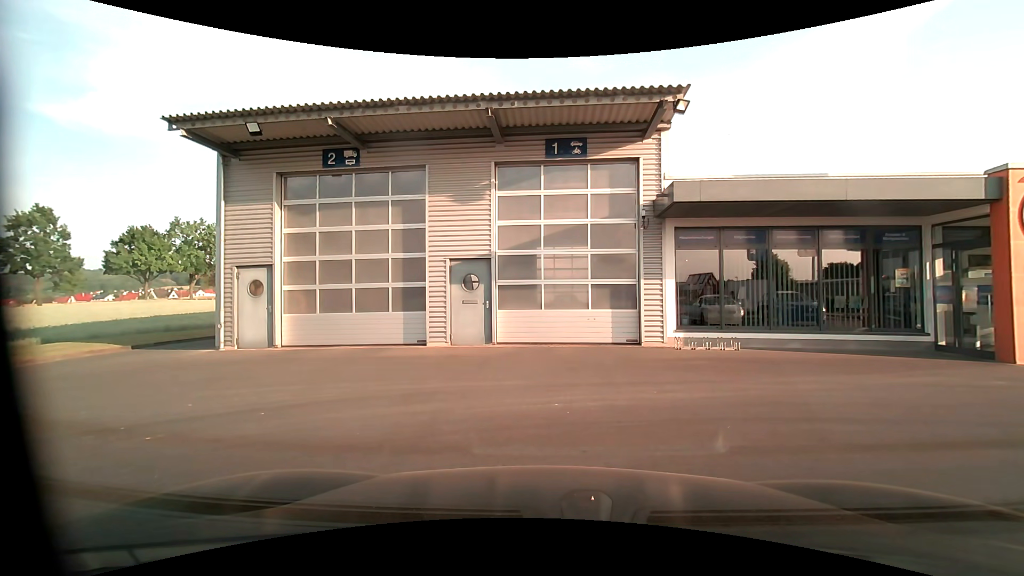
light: Day
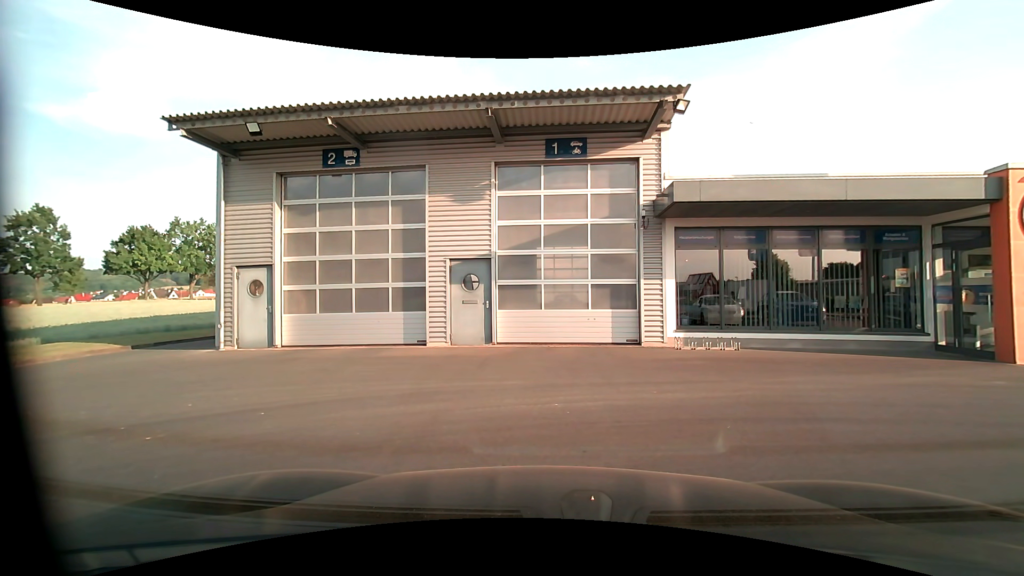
(0.0, 0.0) m; 0°
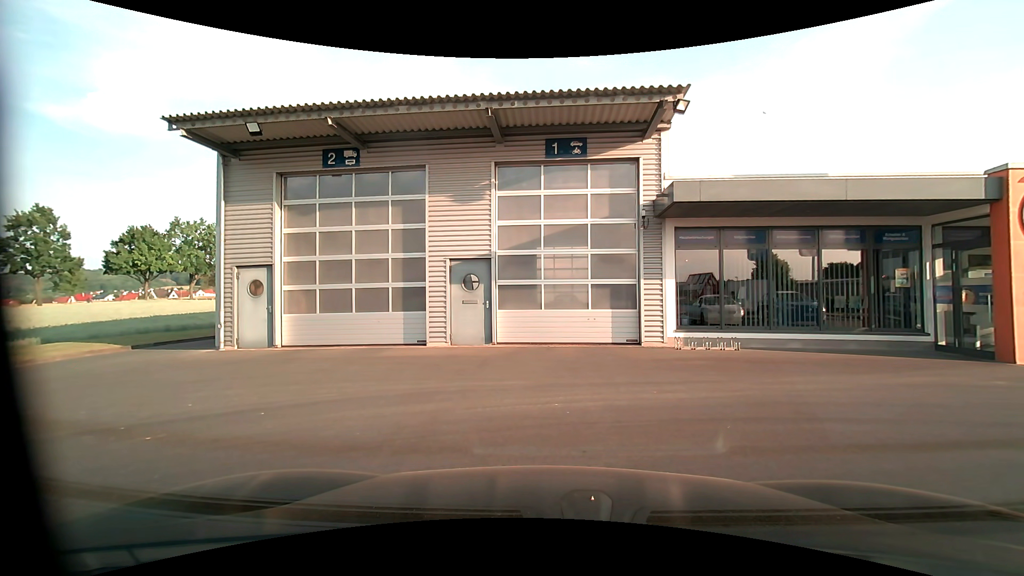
(0.0, 0.0) m; 0°
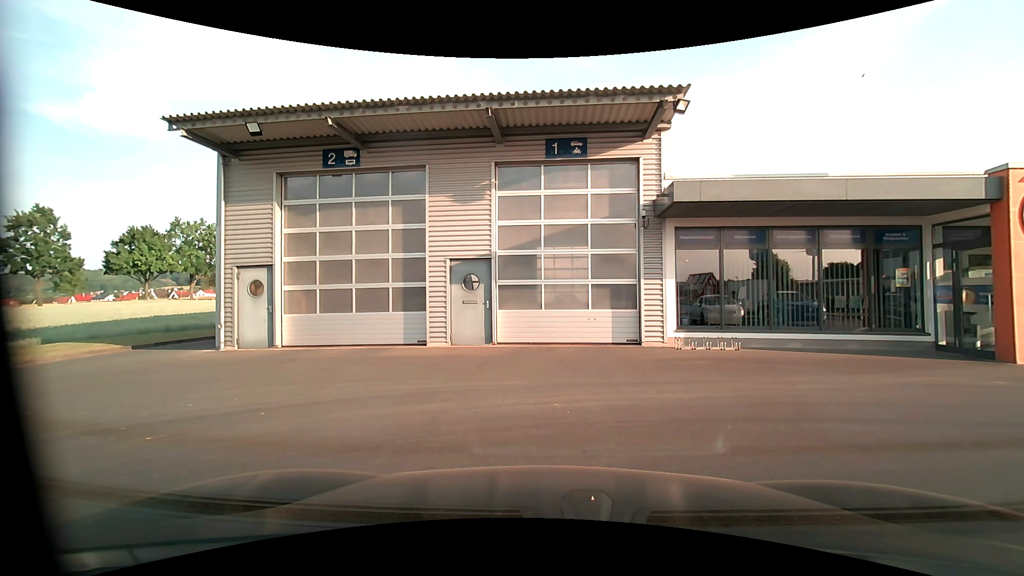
(0.0, 0.0) m; 0°
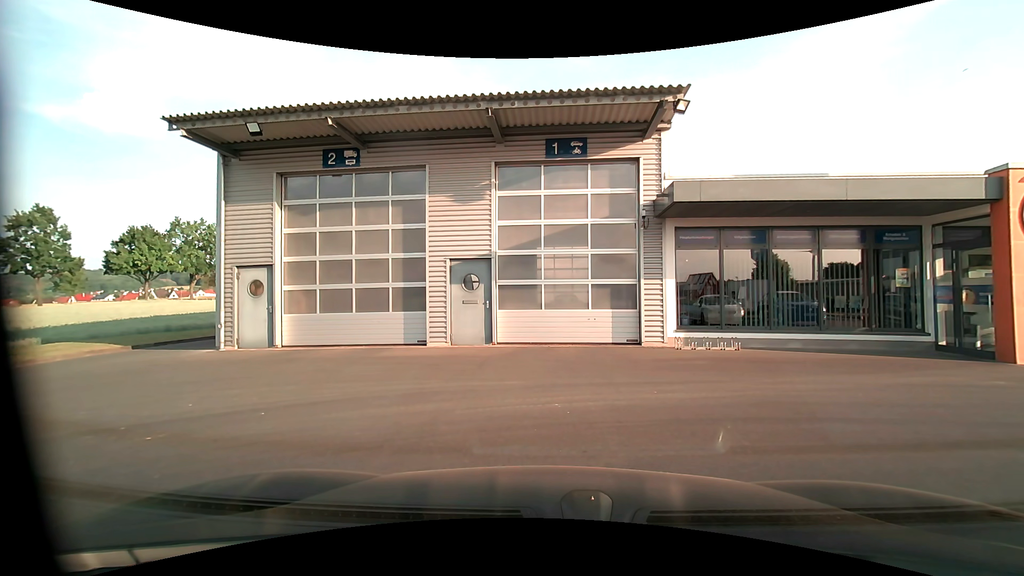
(0.0, 0.0) m; 0°
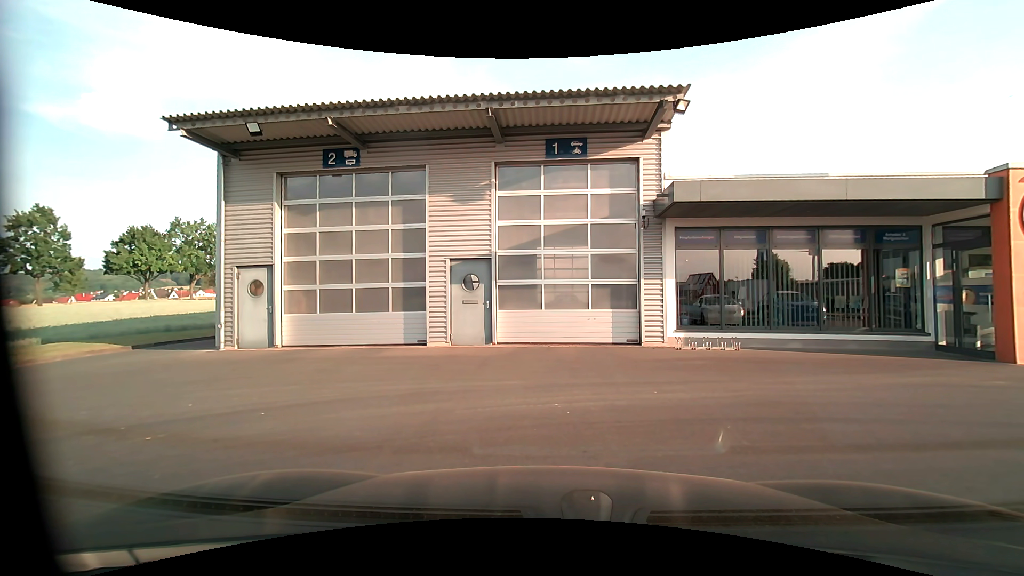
(0.0, 0.0) m; 0°
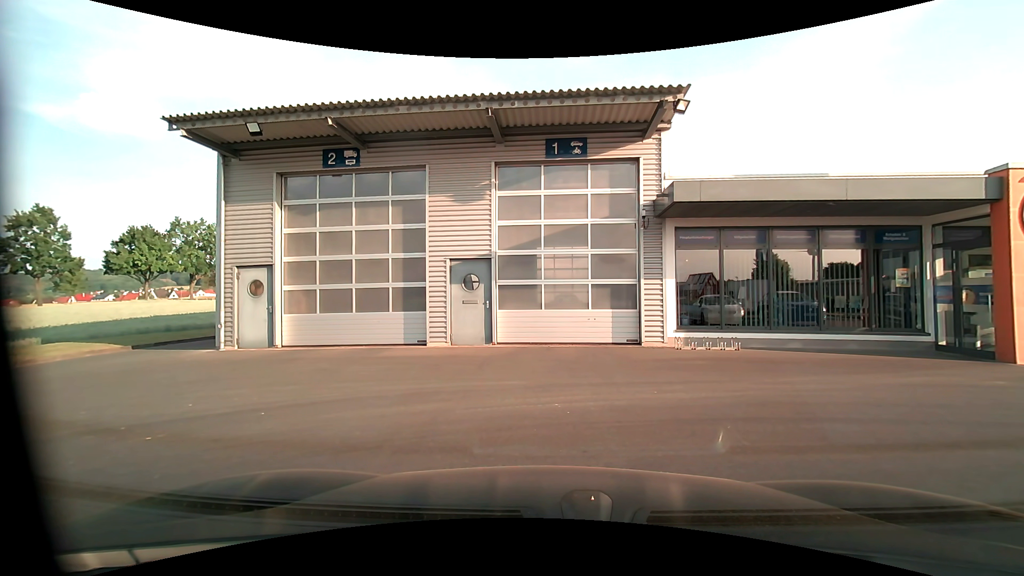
(0.0, 0.0) m; 0°
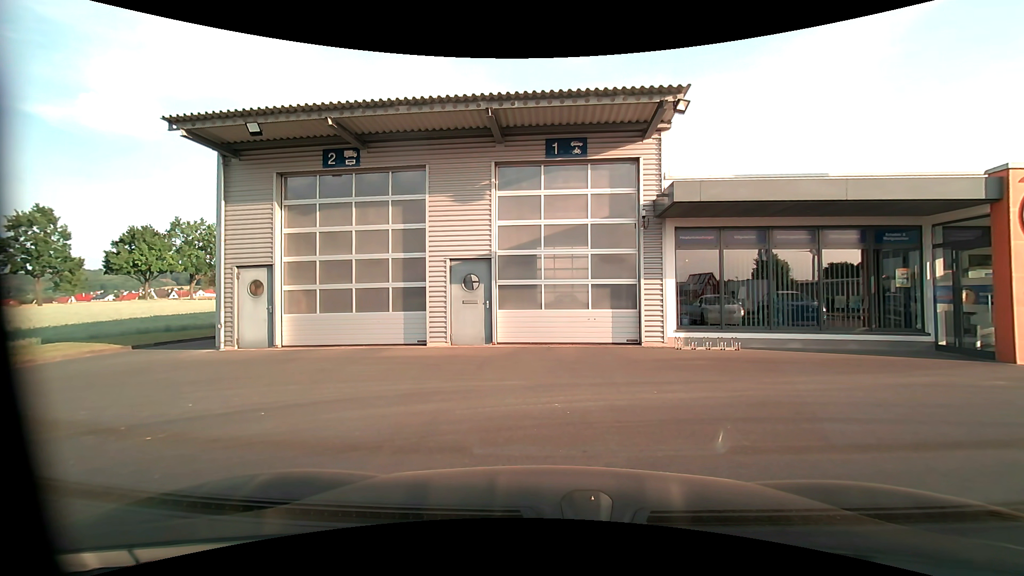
(0.0, 0.0) m; 0°
